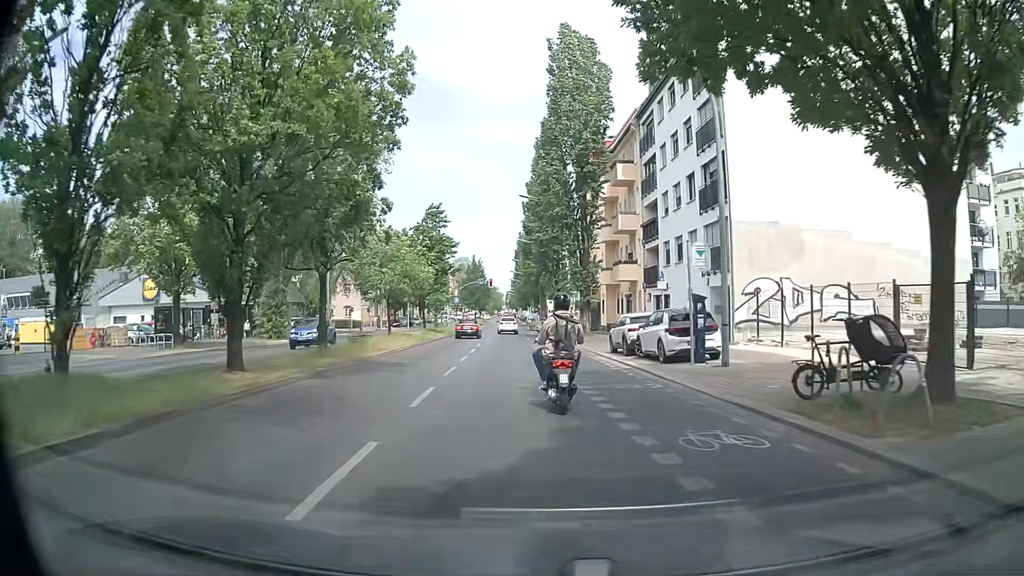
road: secondary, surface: asphalt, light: Day
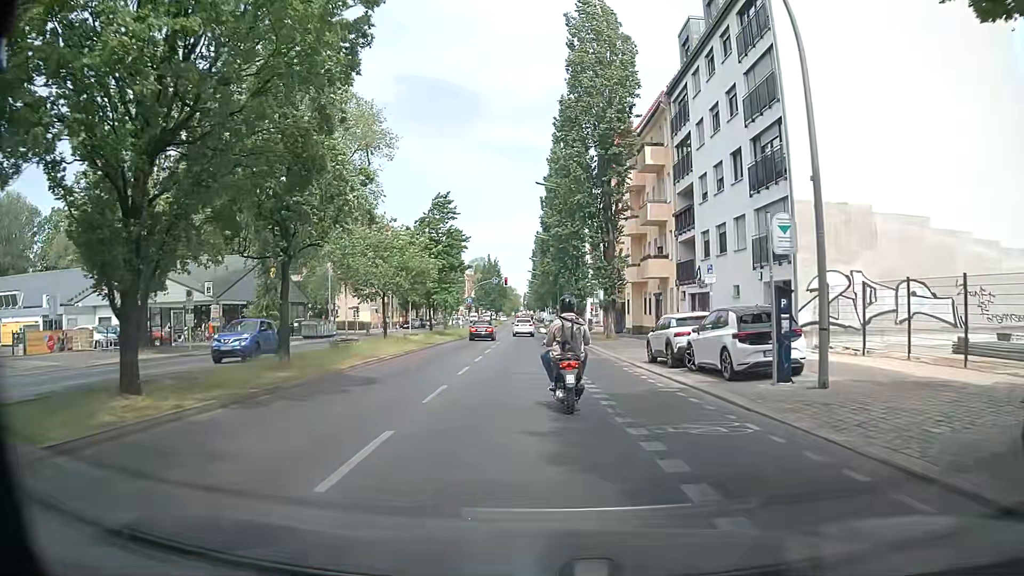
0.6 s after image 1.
(0.0, +5.2) m; -1°
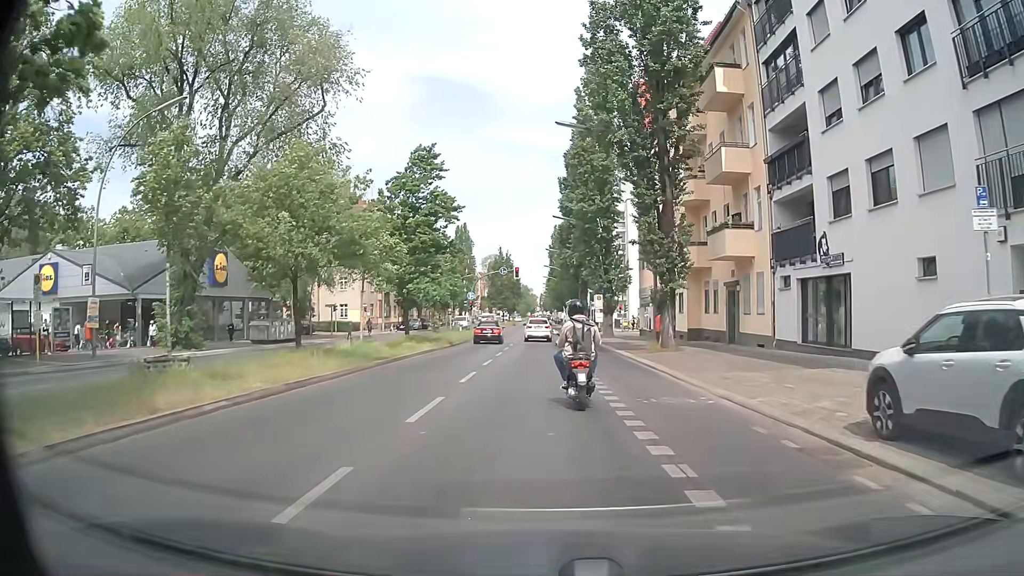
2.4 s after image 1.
(-0.1, +14.0) m; -1°
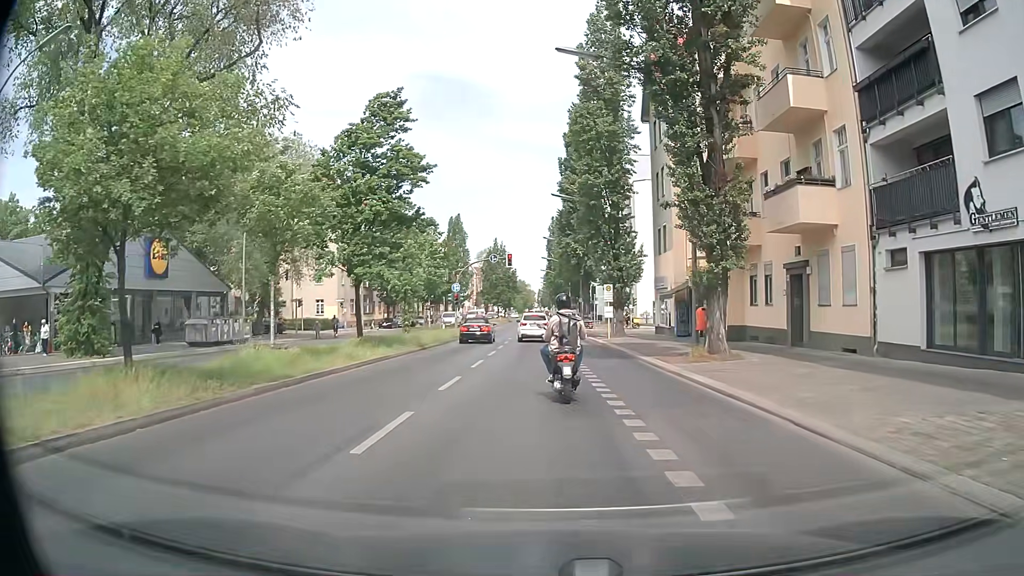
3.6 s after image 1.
(0.0, +8.4) m; 0°
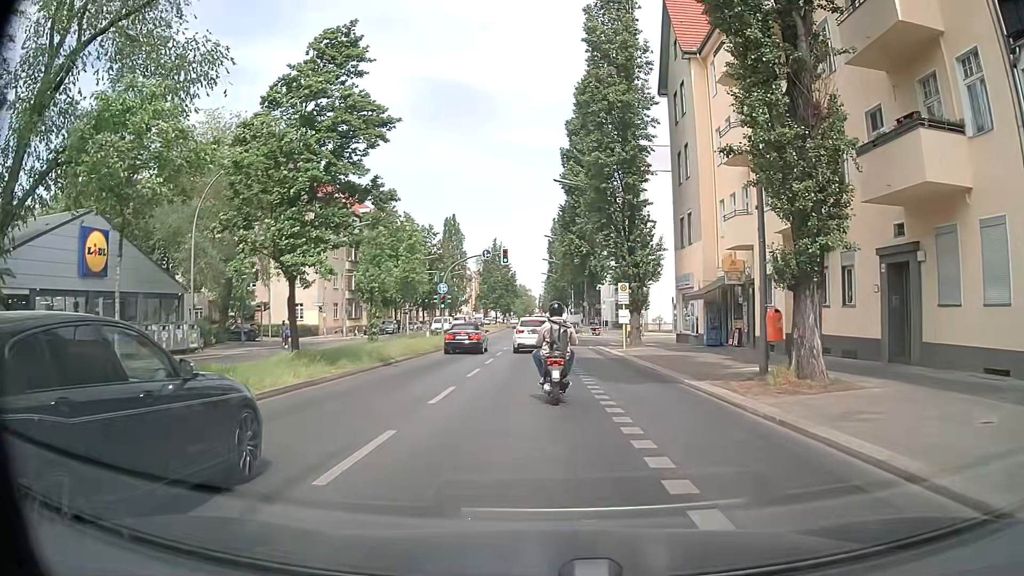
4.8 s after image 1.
(0.0, +7.0) m; -1°
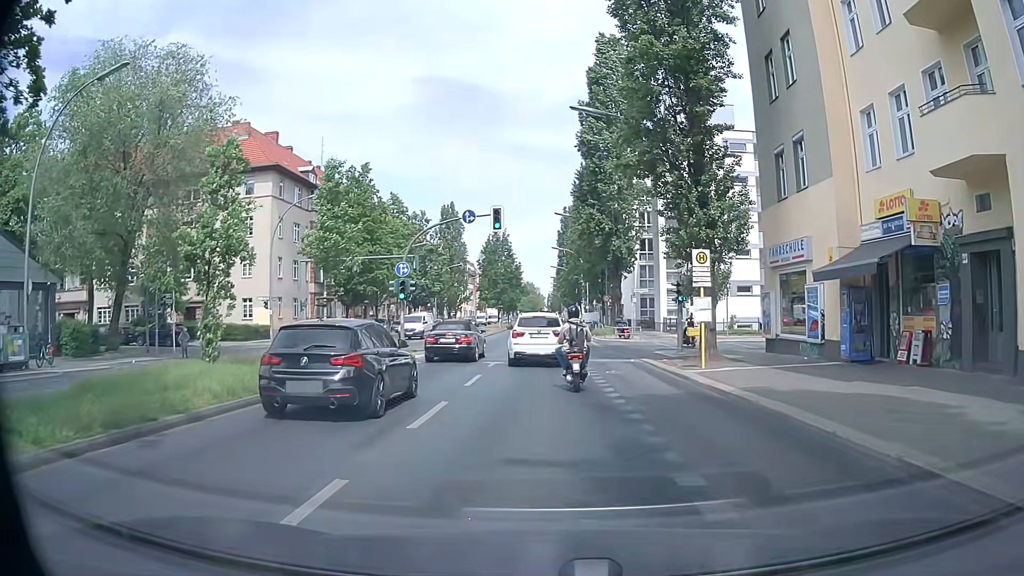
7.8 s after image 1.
(0.0, +14.7) m; 0°
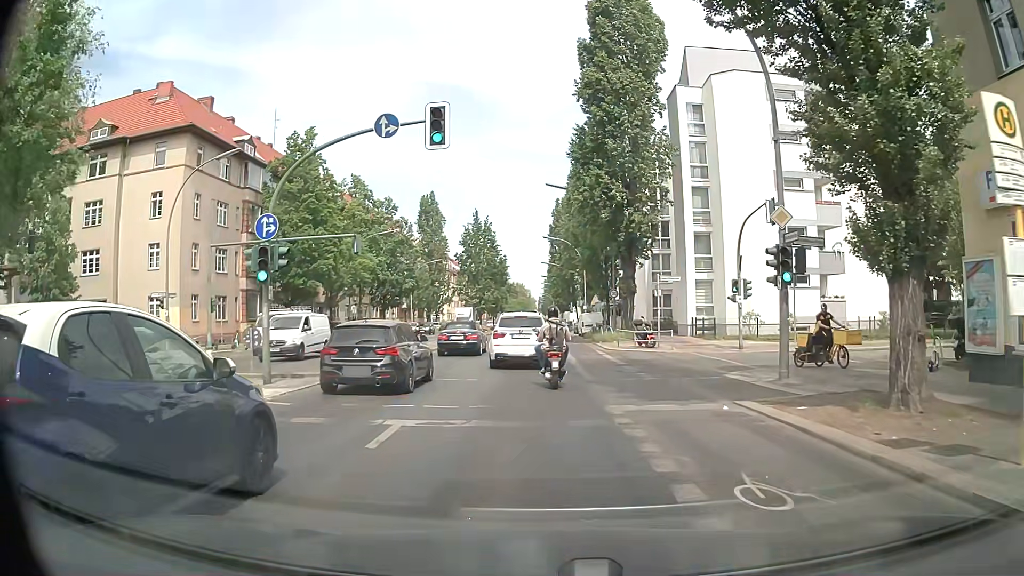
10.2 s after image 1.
(+0.2, +13.7) m; +1°
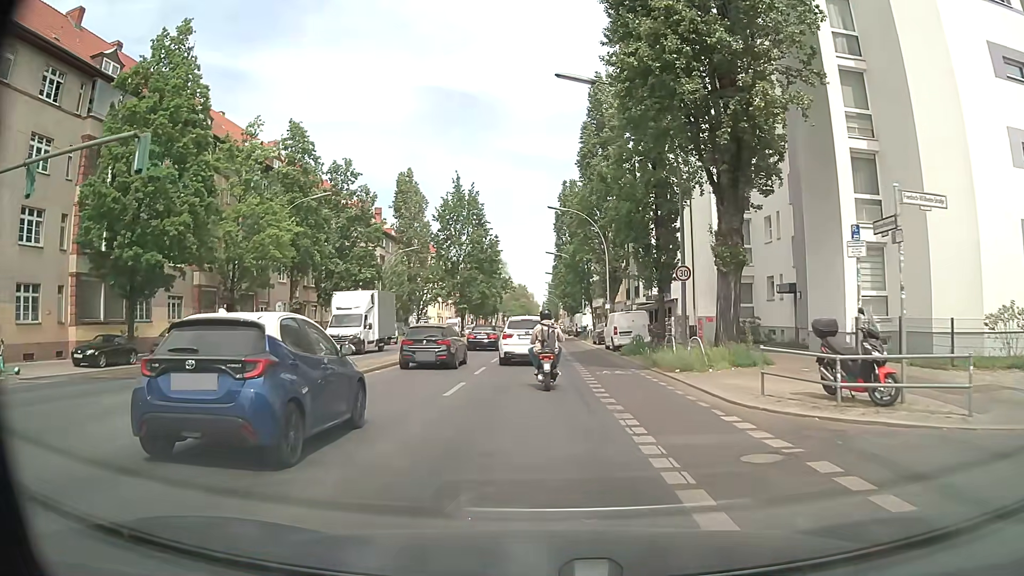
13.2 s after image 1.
(-0.1, +21.8) m; -1°
(0, +10) (0, +20) (0, +30) (0, +40) (0, +50) (0, +60) (0, +70) (0, +80) (0, +90) (0, +100) m
